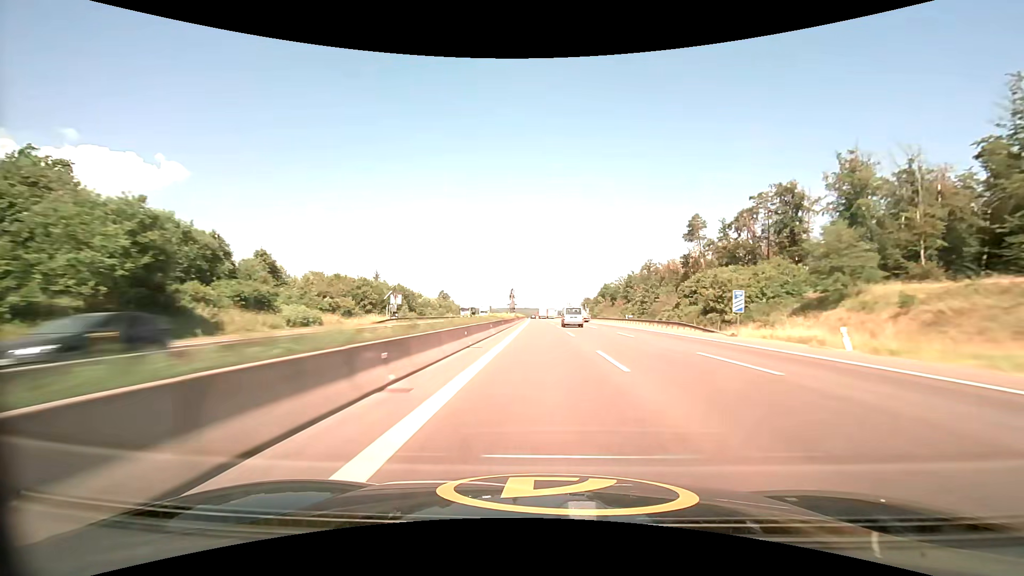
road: motorway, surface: asphalt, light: Day
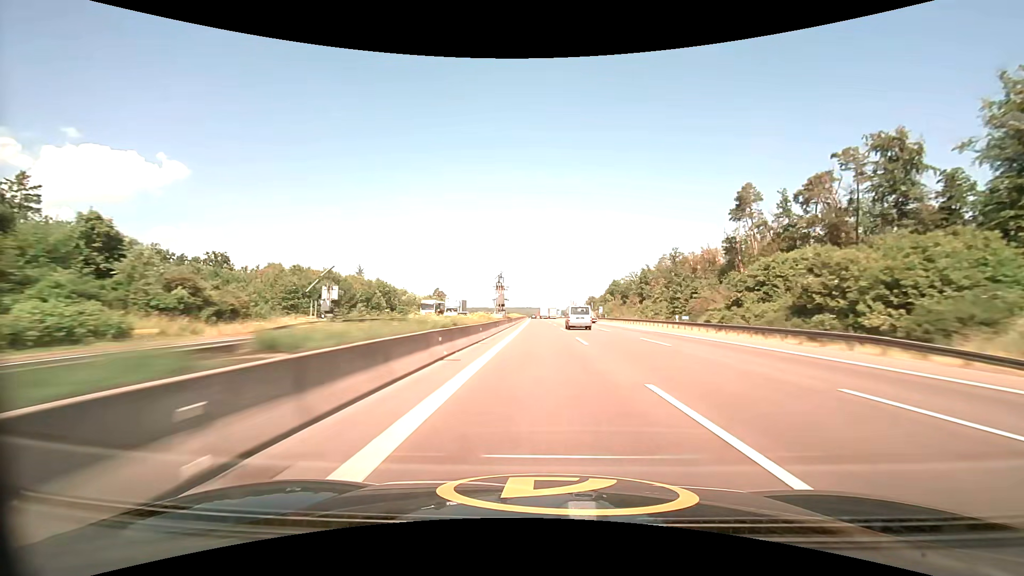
(0.0, +26.2) m; 0°
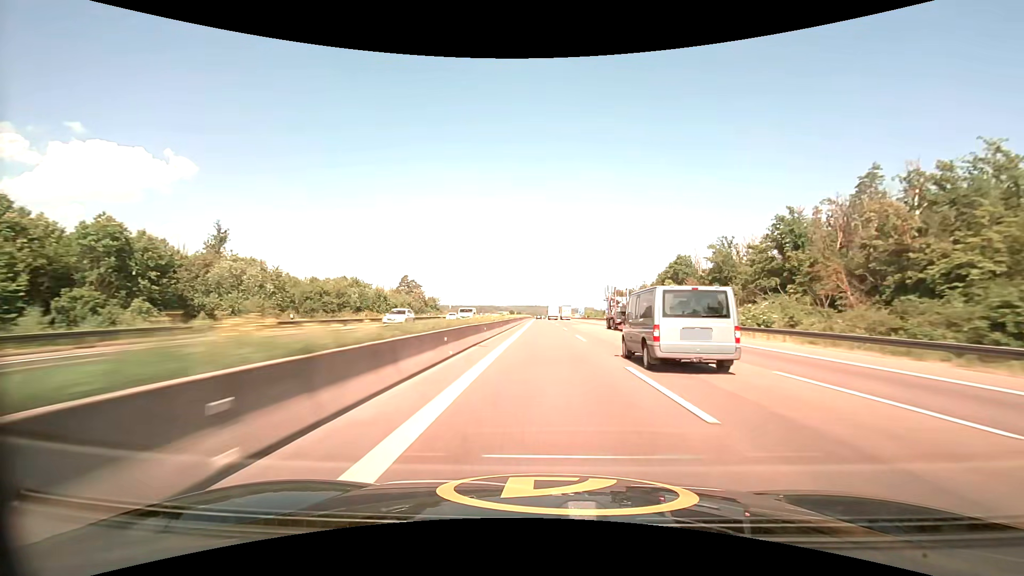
(-1.0, +104.9) m; -1°
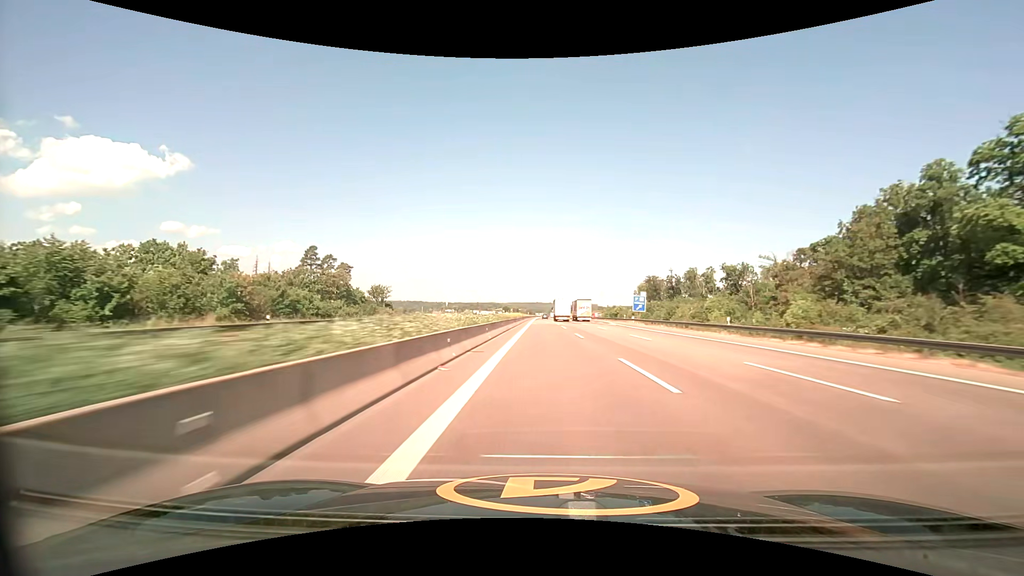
(-0.3, +105.4) m; 0°
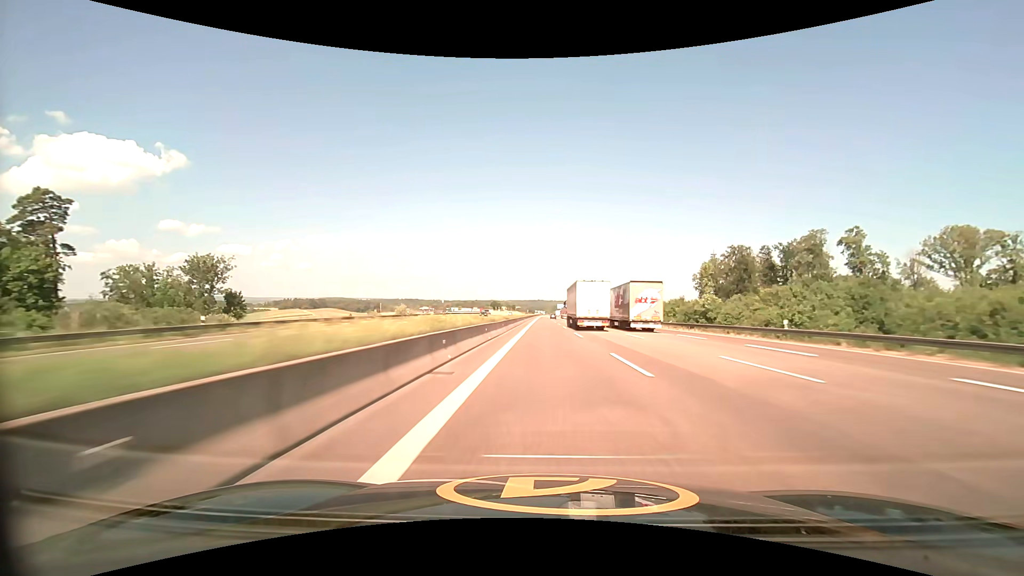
(-0.2, +105.5) m; 0°
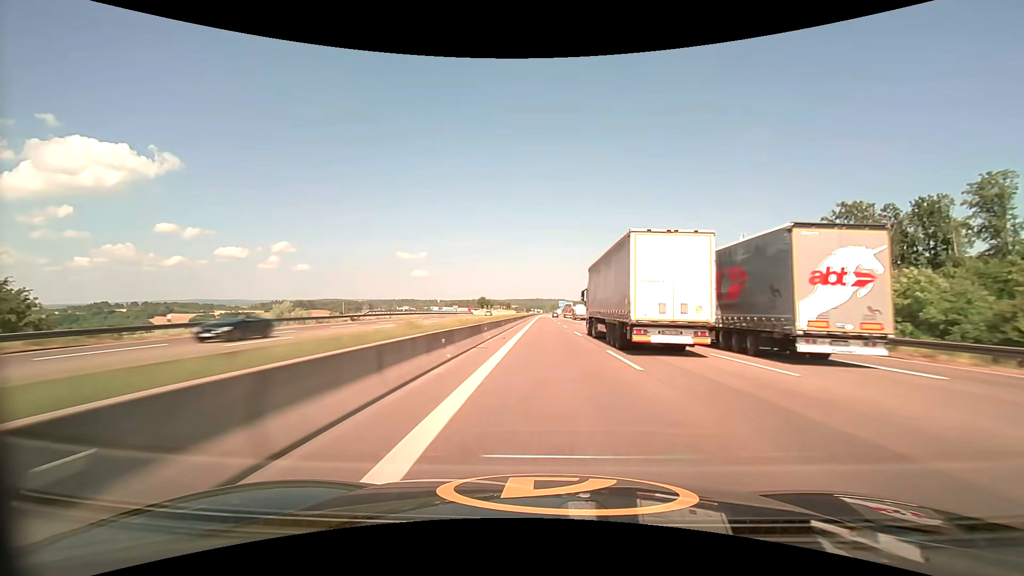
(+0.1, +52.7) m; 0°
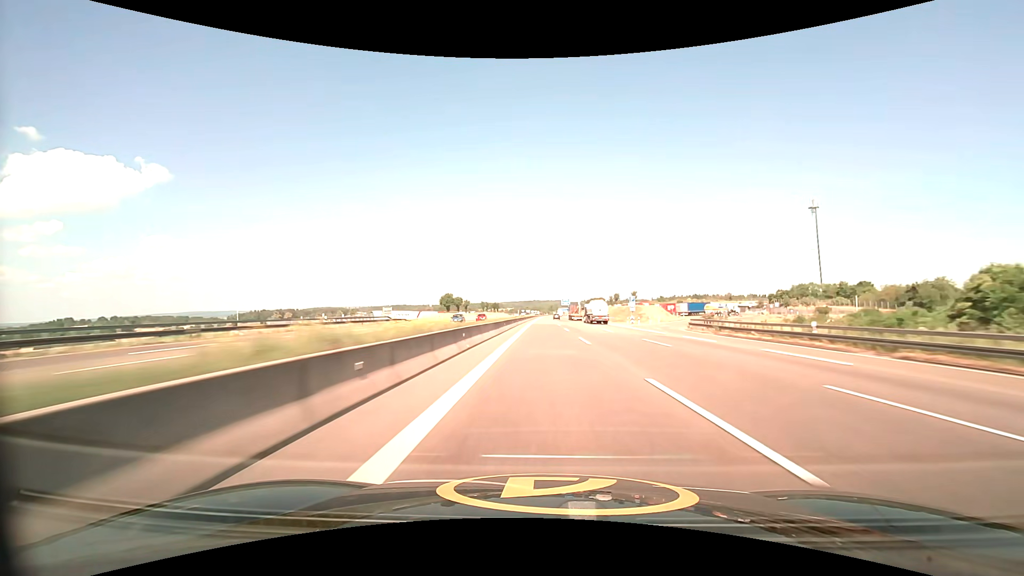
(+0.4, +79.1) m; 0°
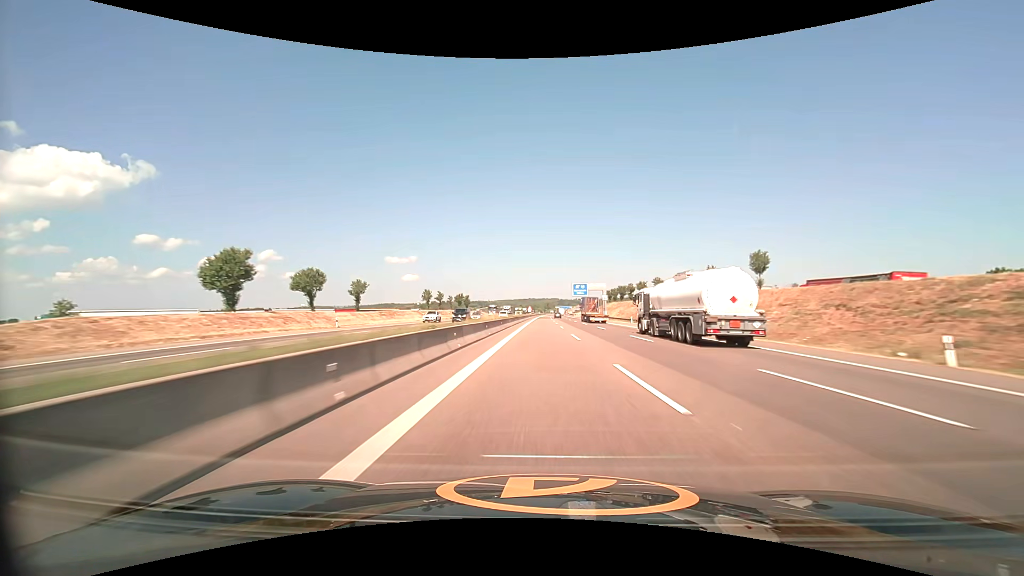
(+0.3, +105.2) m; 0°
(0, +10) (0, +20) (0, +30) (0, +40) (0, +50) (0, +60) (0, +70) (+1, +80) (+1, +90) (+1, +100) m
